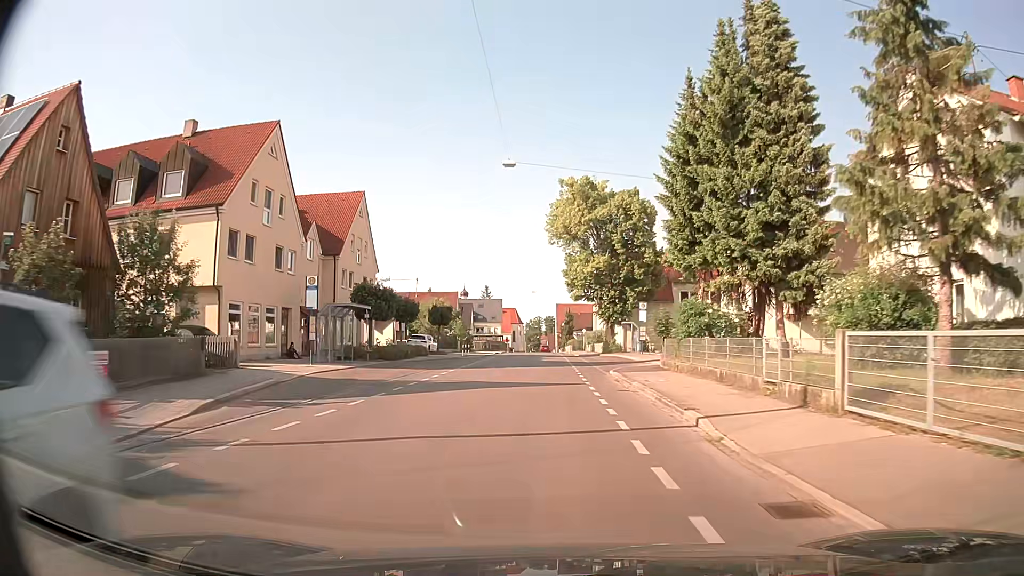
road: tertiary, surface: asphalt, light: Day
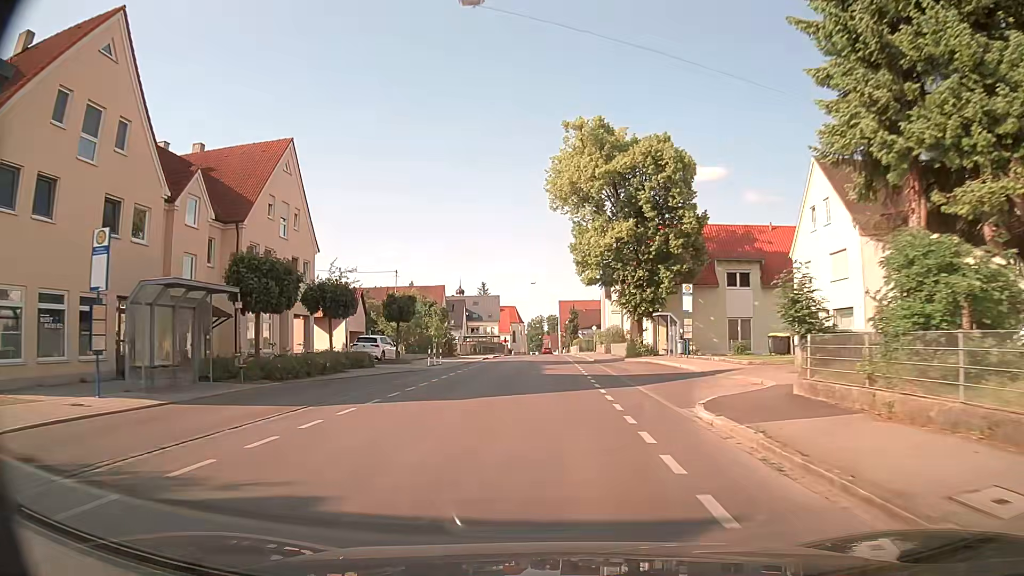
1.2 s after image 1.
(-0.1, +15.5) m; 0°
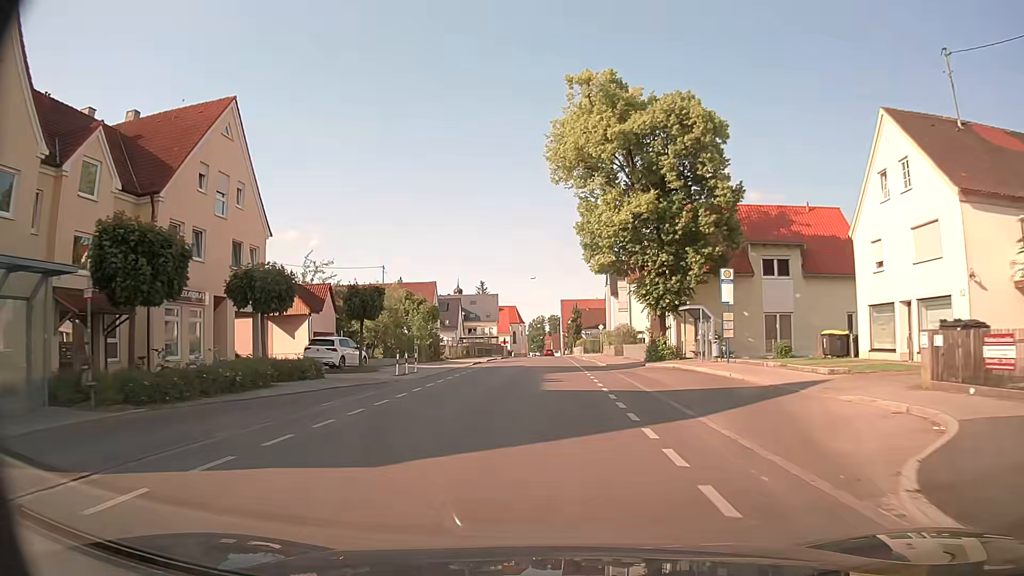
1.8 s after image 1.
(0.0, +7.7) m; 0°
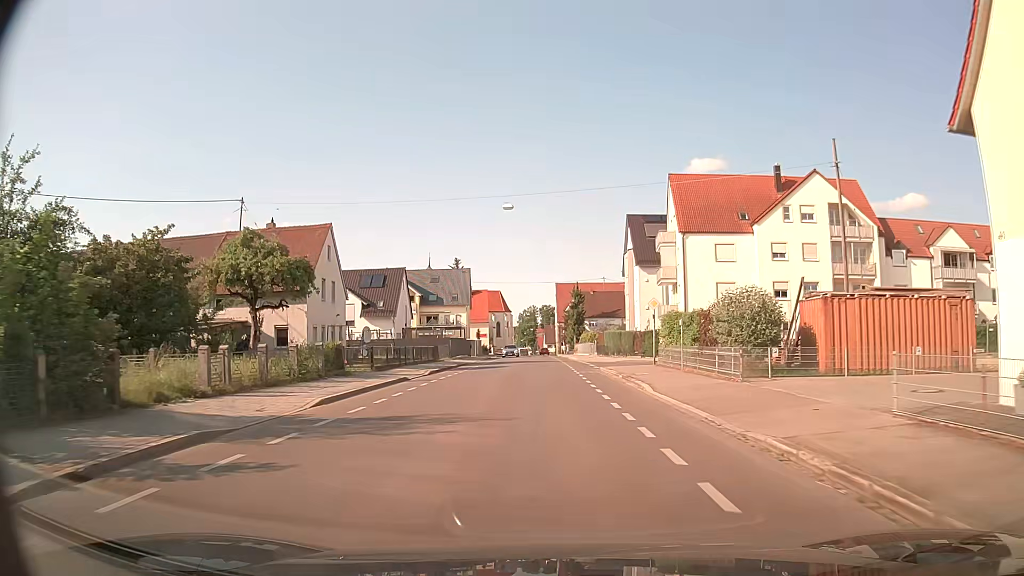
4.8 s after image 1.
(0.0, +38.1) m; 0°
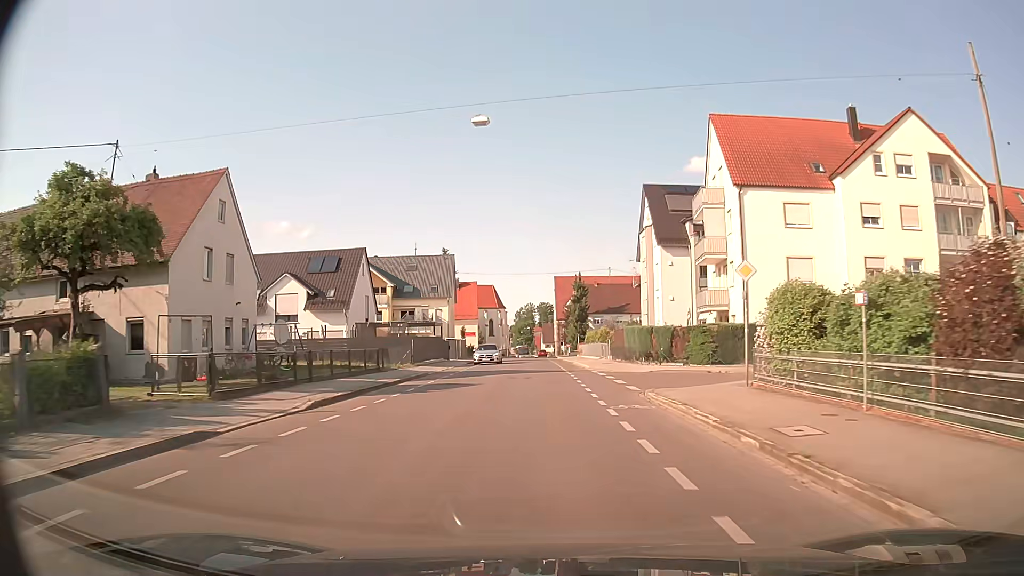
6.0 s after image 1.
(+0.1, +15.2) m; +1°
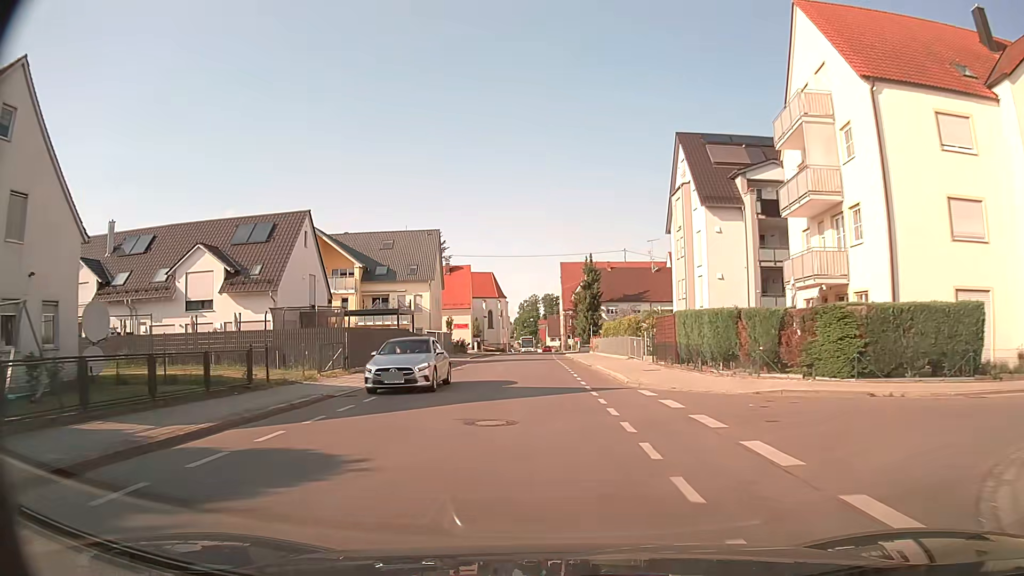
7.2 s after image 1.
(-0.1, +14.8) m; -1°
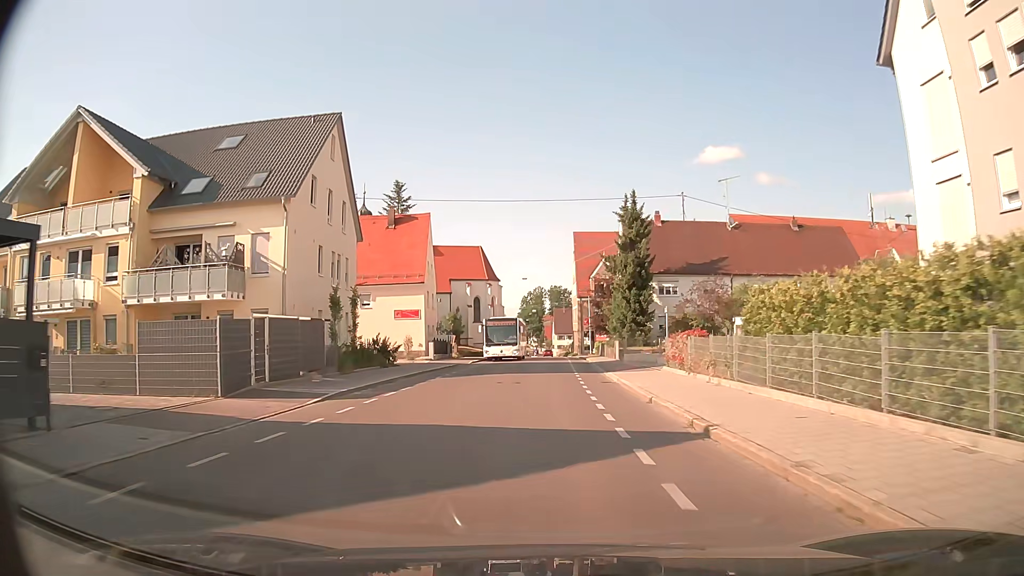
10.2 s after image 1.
(-0.5, +36.2) m; 0°
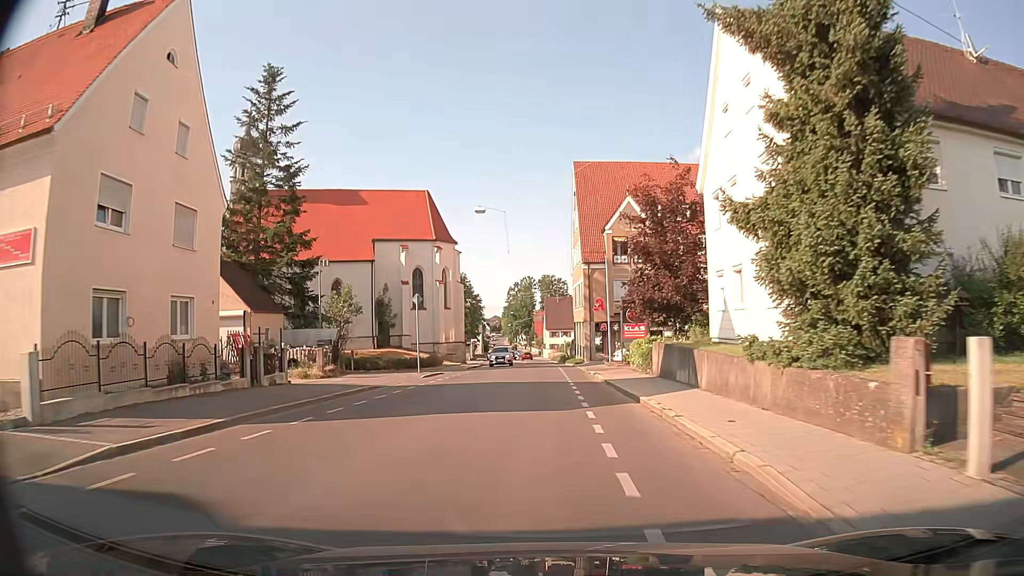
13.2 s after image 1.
(+0.5, +37.8) m; +1°
(0, +10) (0, +20) (-1, +30) (-1, +40) (-1, +50) (-1, +60) (-1, +70) (-1, +80) (-2, +90) (-2, +100) m
